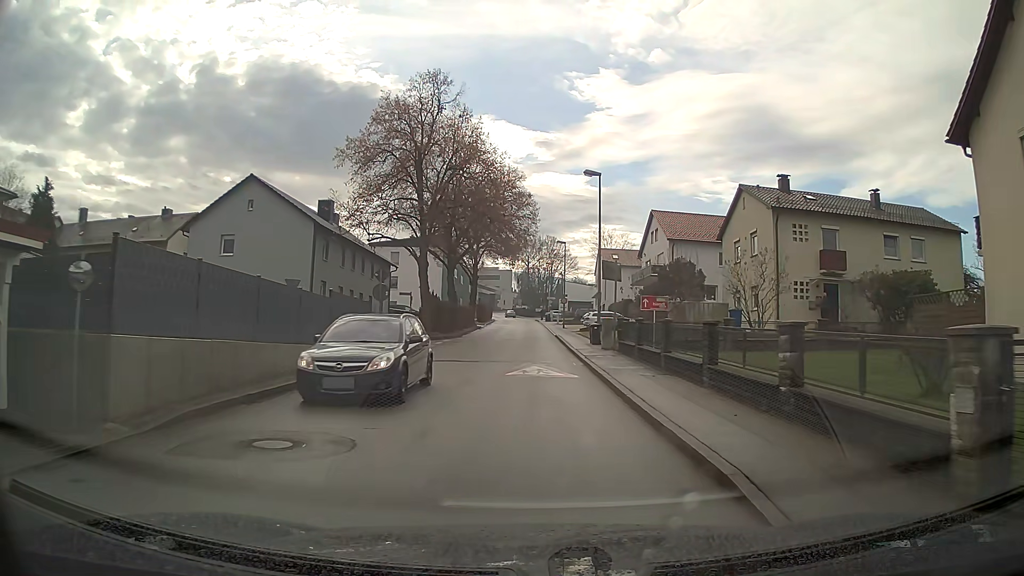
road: unclassified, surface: asphalt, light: Day
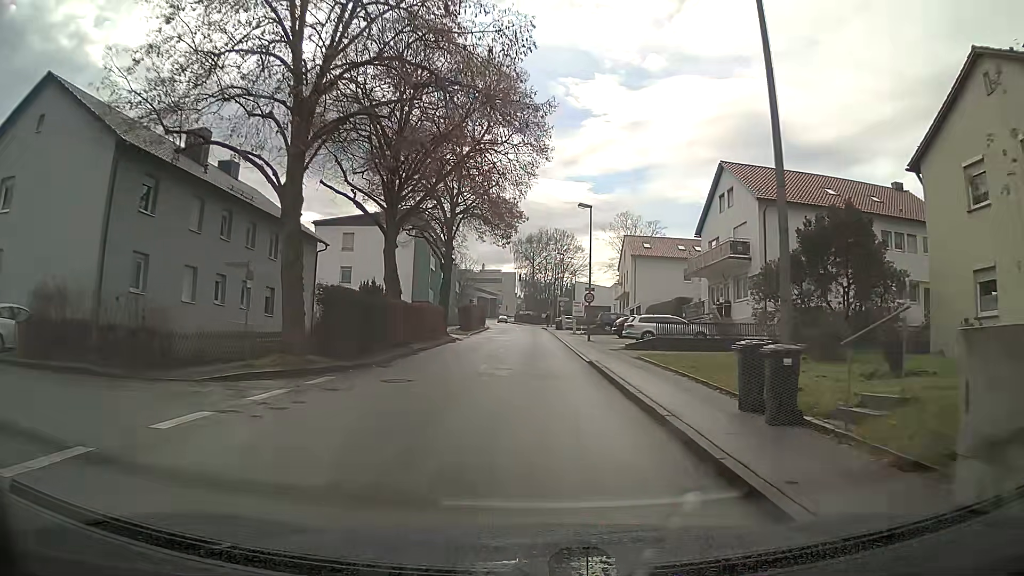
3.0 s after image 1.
(-0.1, +22.6) m; 0°
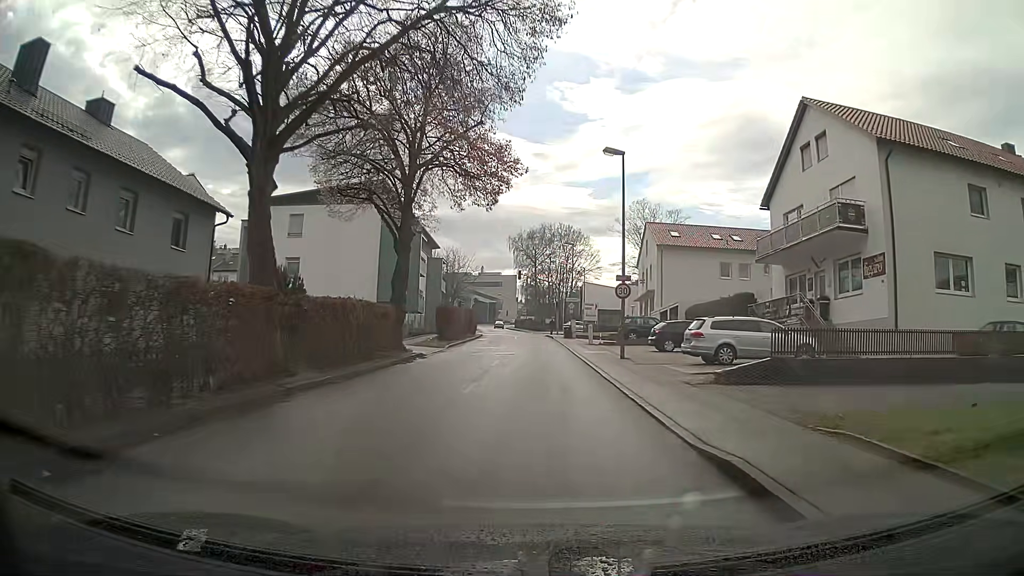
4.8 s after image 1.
(-0.1, +13.6) m; 0°
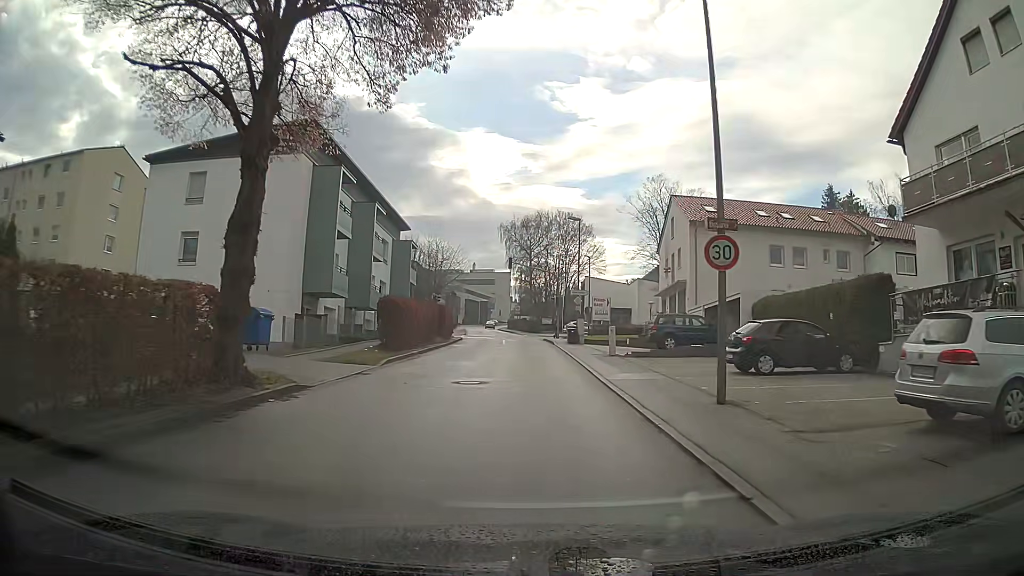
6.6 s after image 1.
(0.0, +13.7) m; 0°
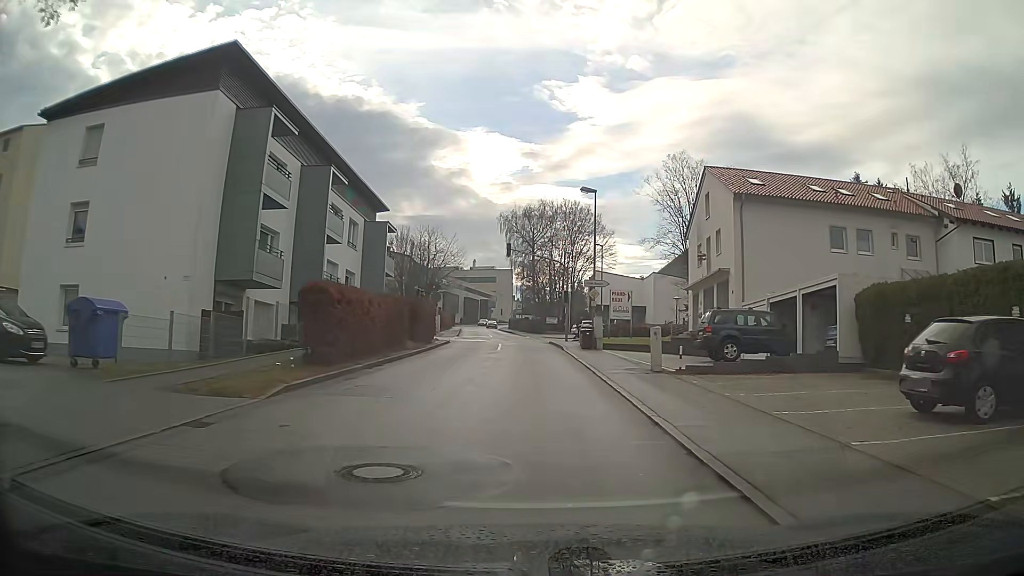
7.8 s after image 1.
(0.0, +9.2) m; 0°
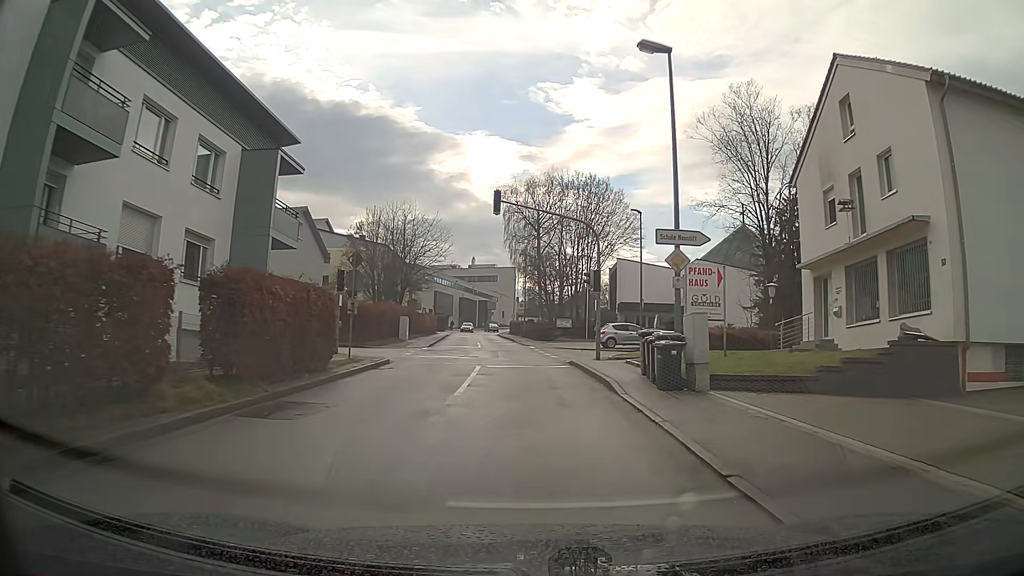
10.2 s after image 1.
(0.0, +18.5) m; 0°
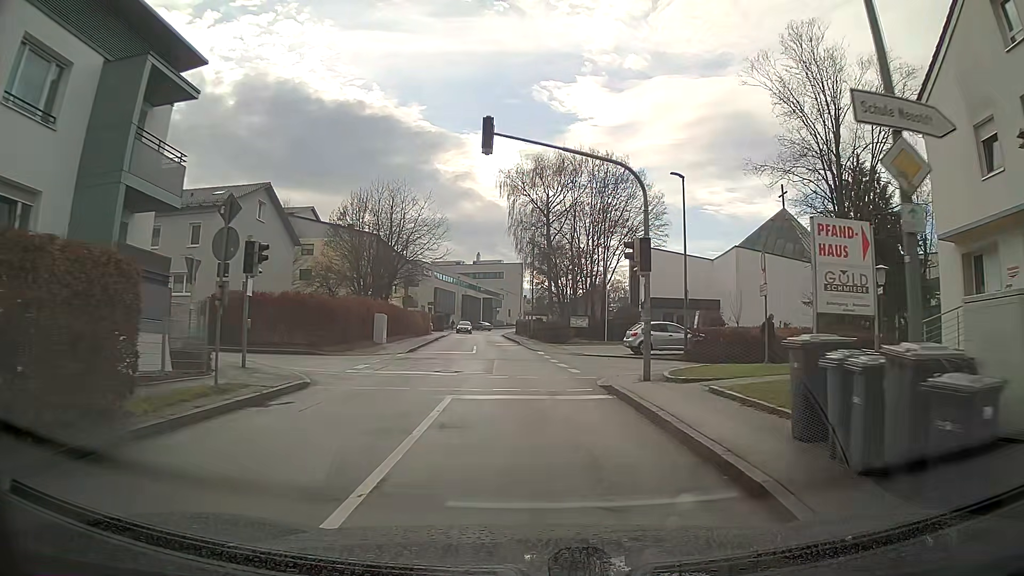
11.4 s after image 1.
(-0.1, +9.3) m; -1°
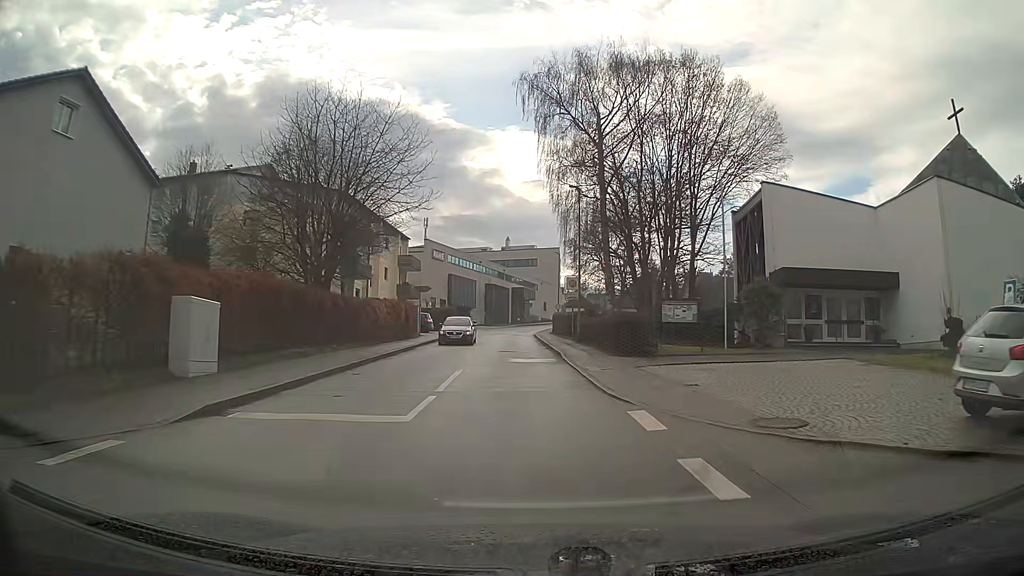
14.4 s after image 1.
(-0.6, +23.3) m; -3°
